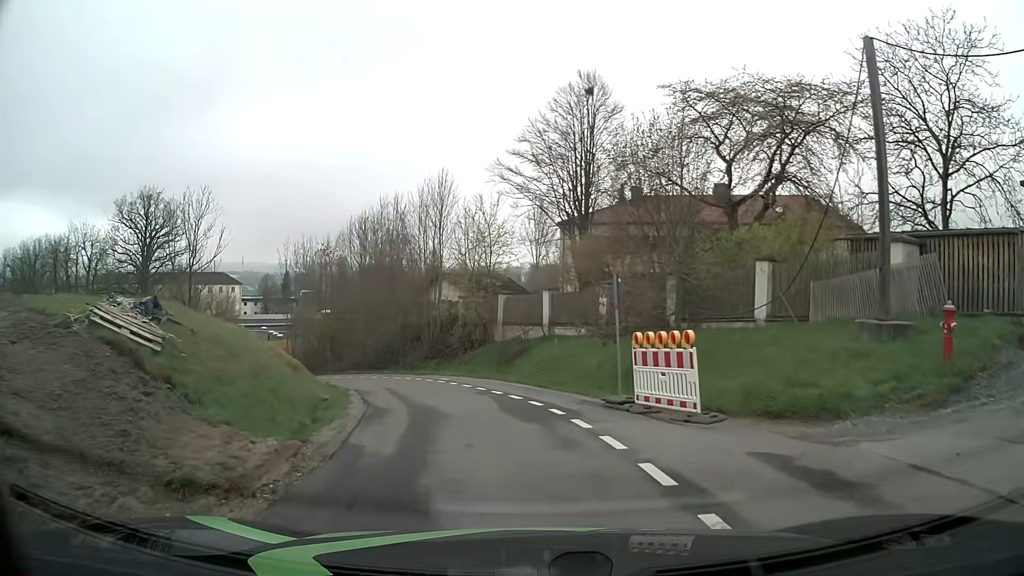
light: Day
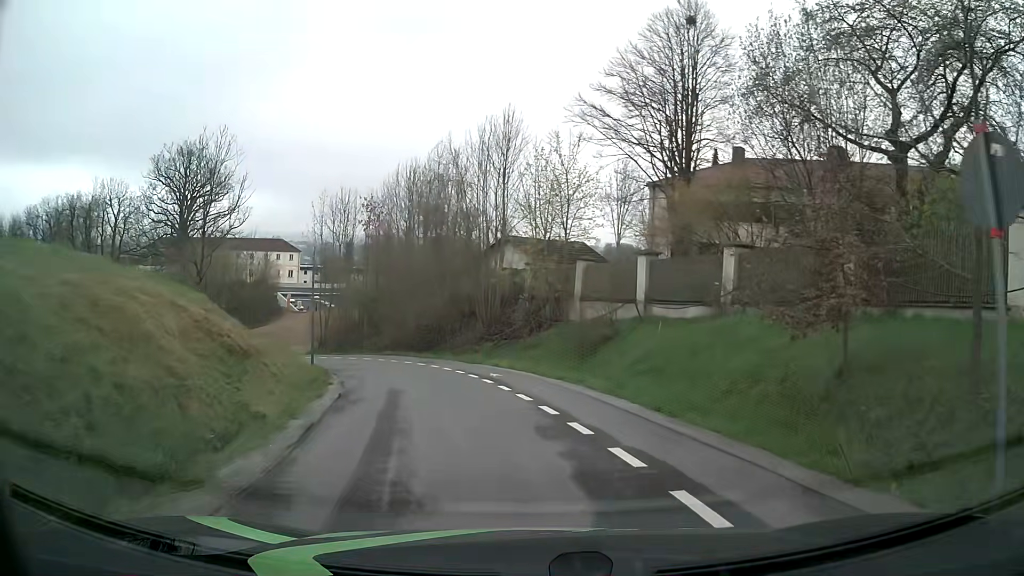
(-0.5, +9.3) m; -5°
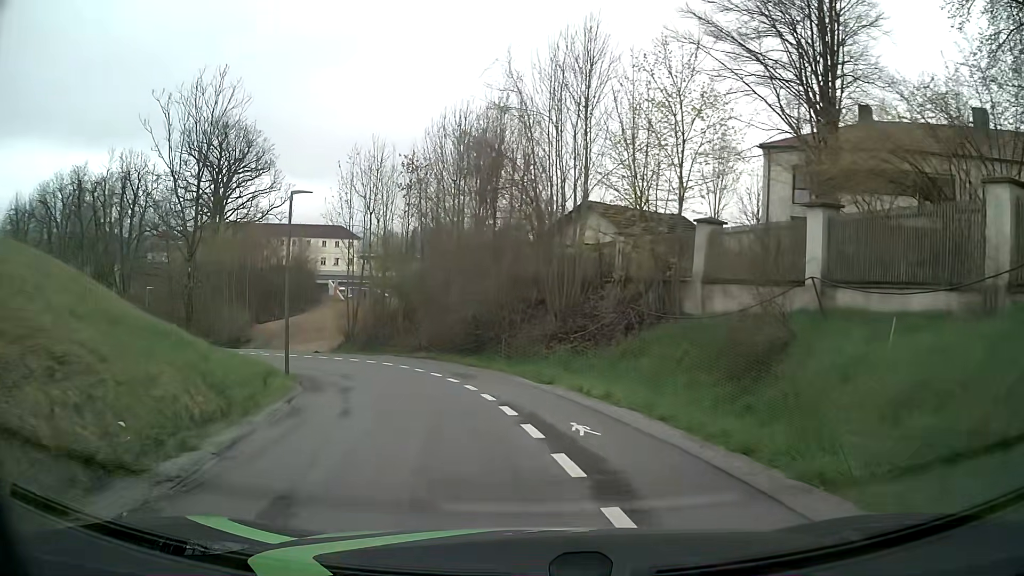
(-0.7, +10.5) m; -7°
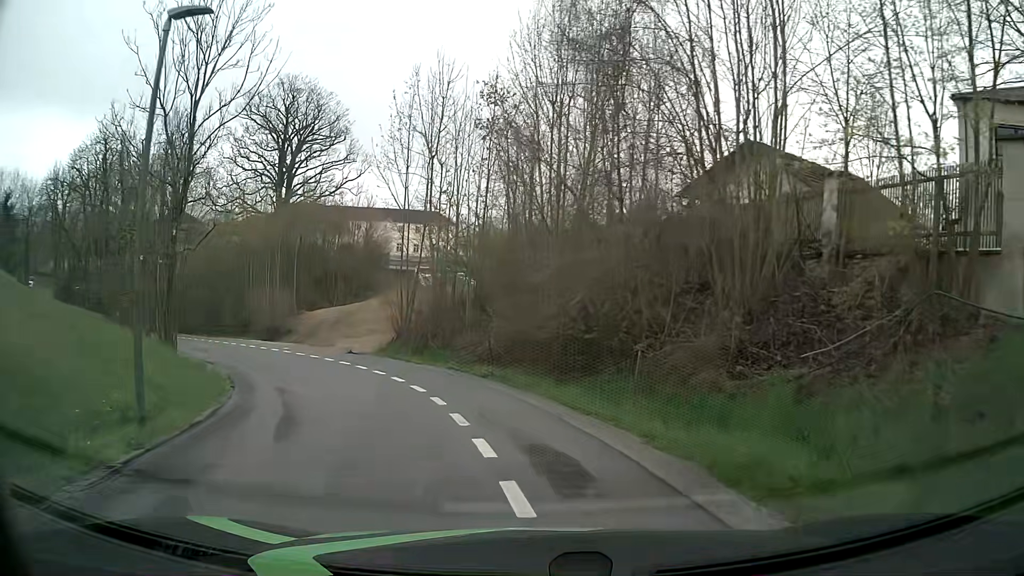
(-0.7, +11.1) m; -8°
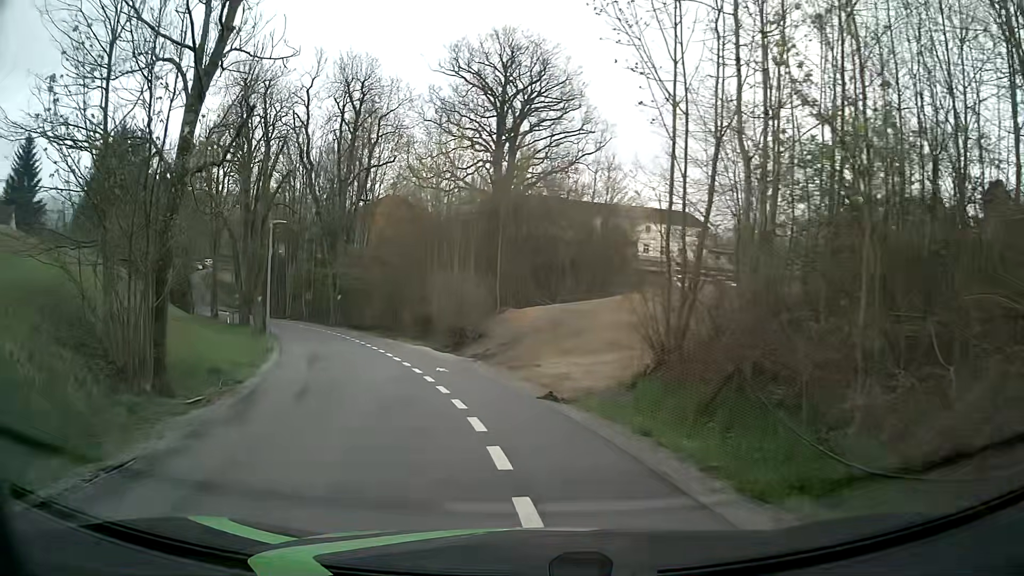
(-2.6, +14.2) m; -19°
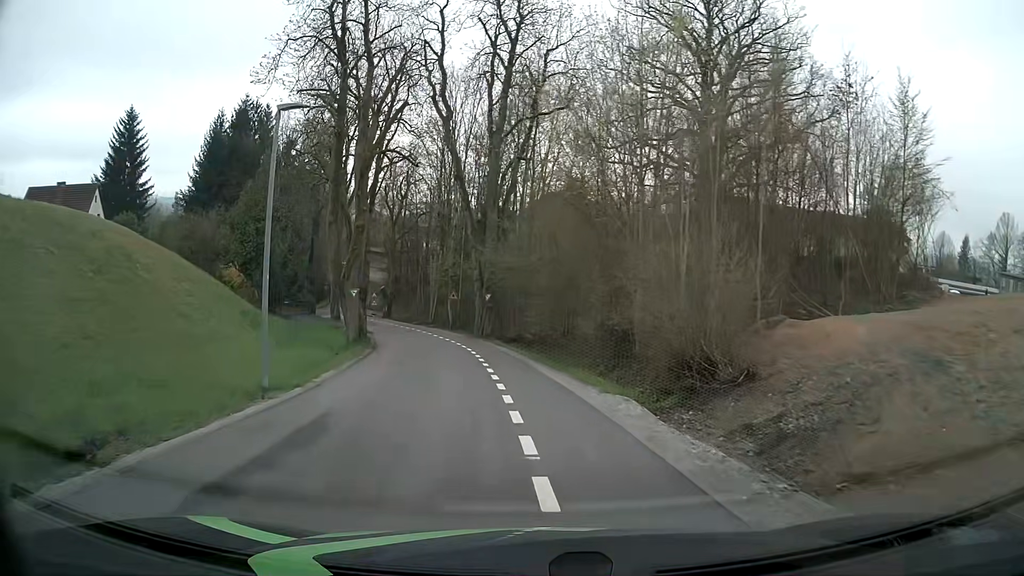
(-2.8, +15.0) m; -17°
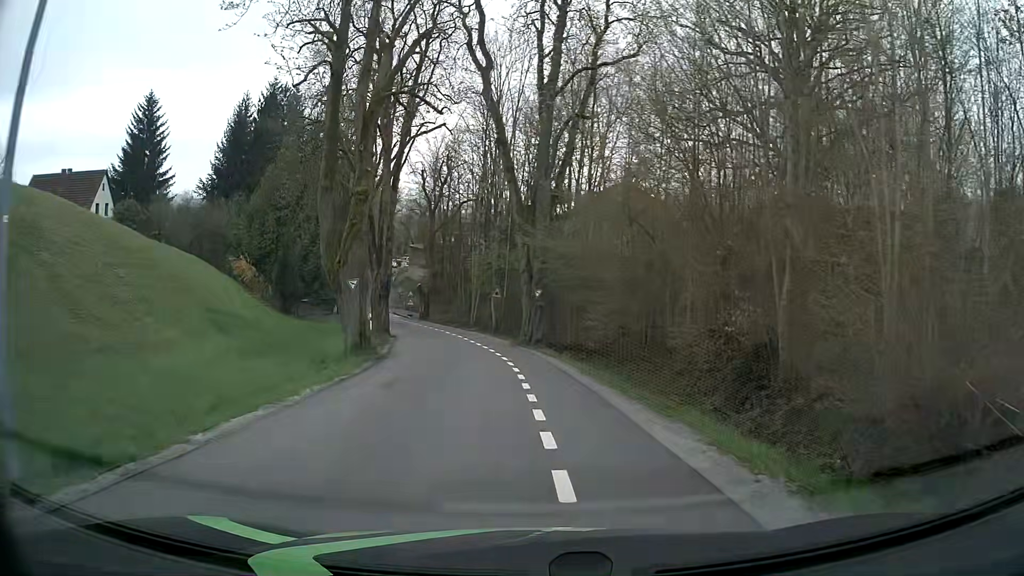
(-0.3, +7.7) m; -4°
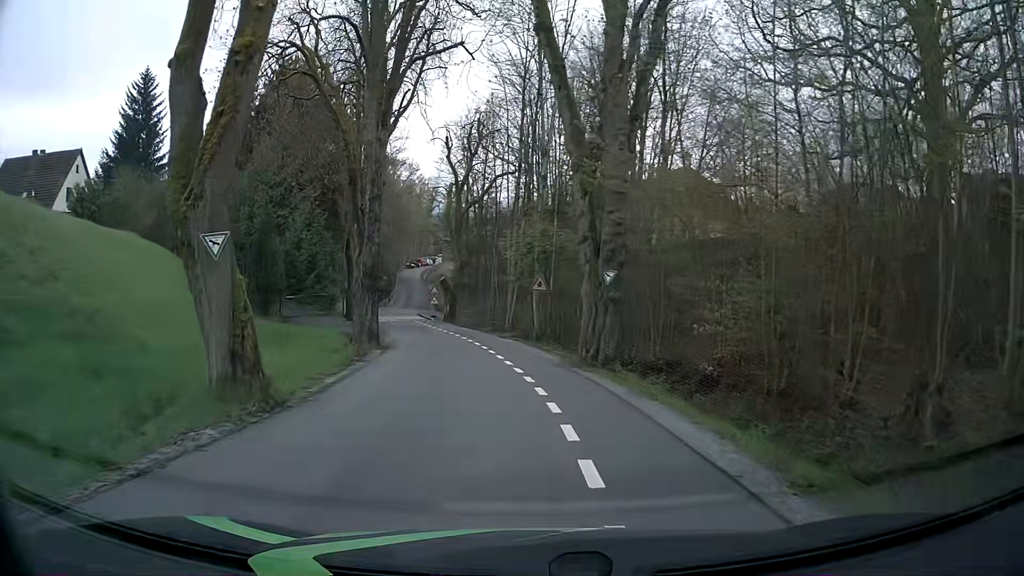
(-0.4, +11.7) m; -4°
(0, +10) (-1, +20) (-3, +30) (-6, +39) (-9, +49) (-12, +58) (-13, +68) (-14, +78) (-16, +88) (-18, +98) m
